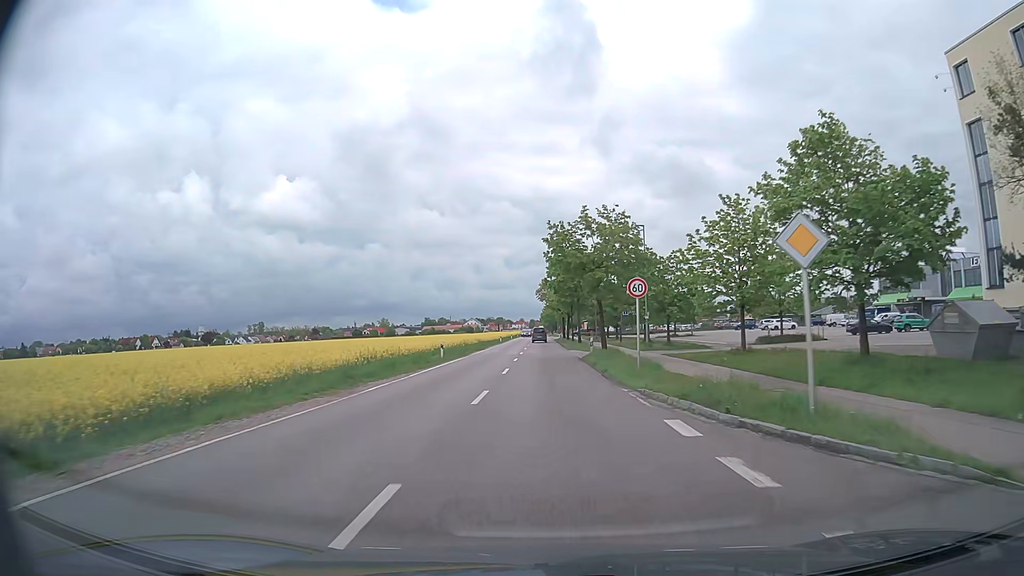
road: secondary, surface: asphalt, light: Day
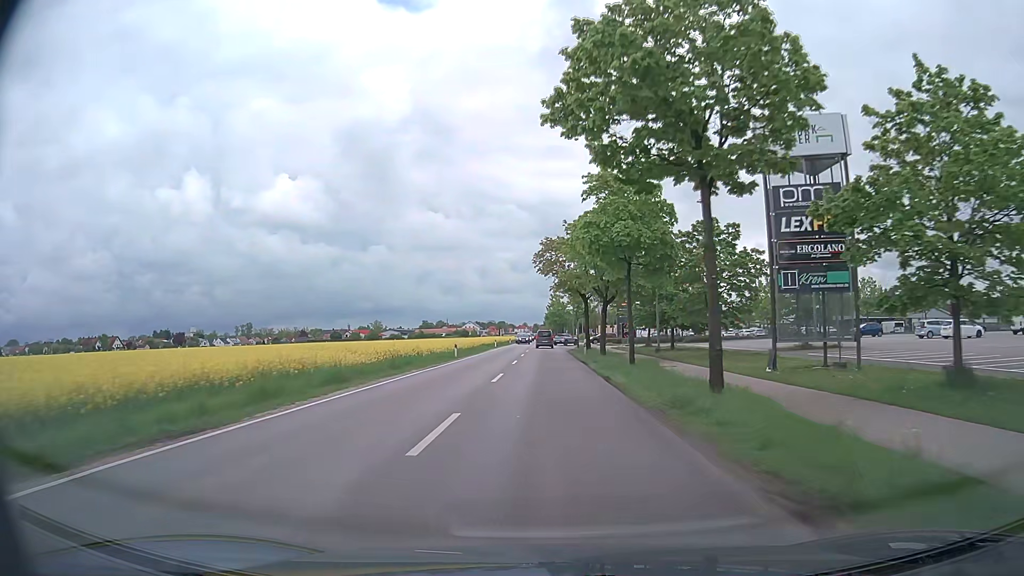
(-0.4, +46.7) m; -1°
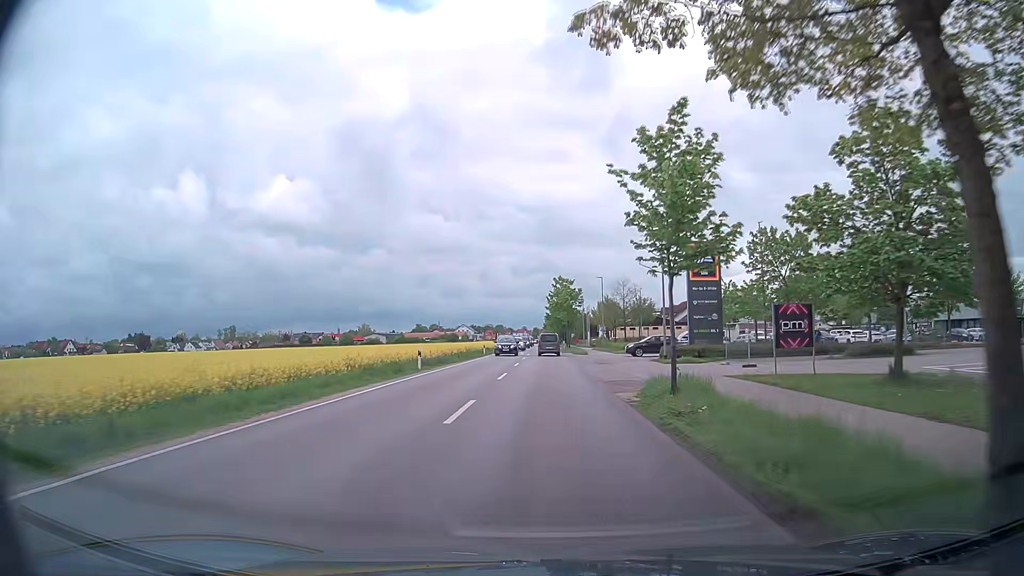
(-0.1, +44.9) m; 0°
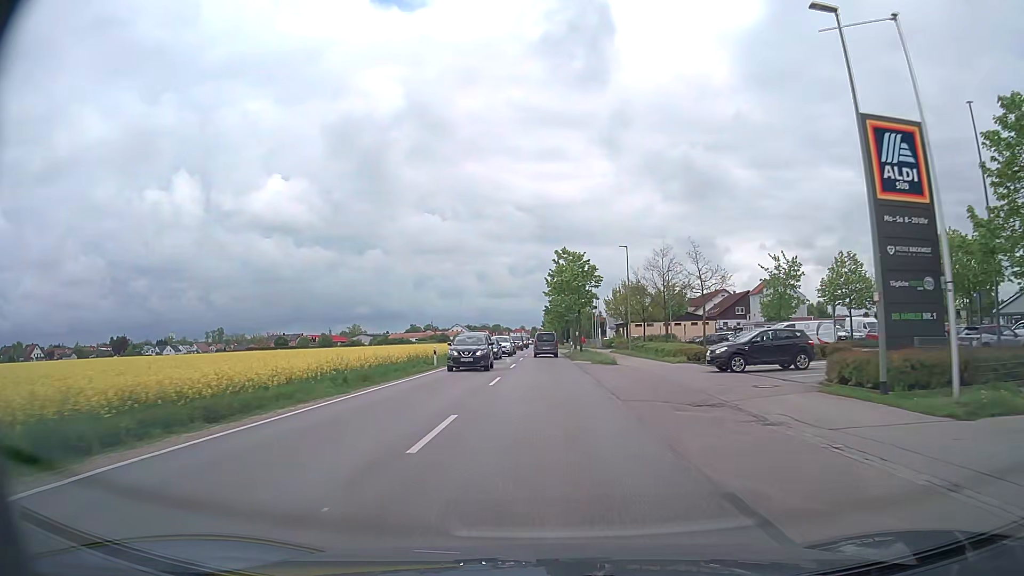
(-0.2, +26.9) m; 0°
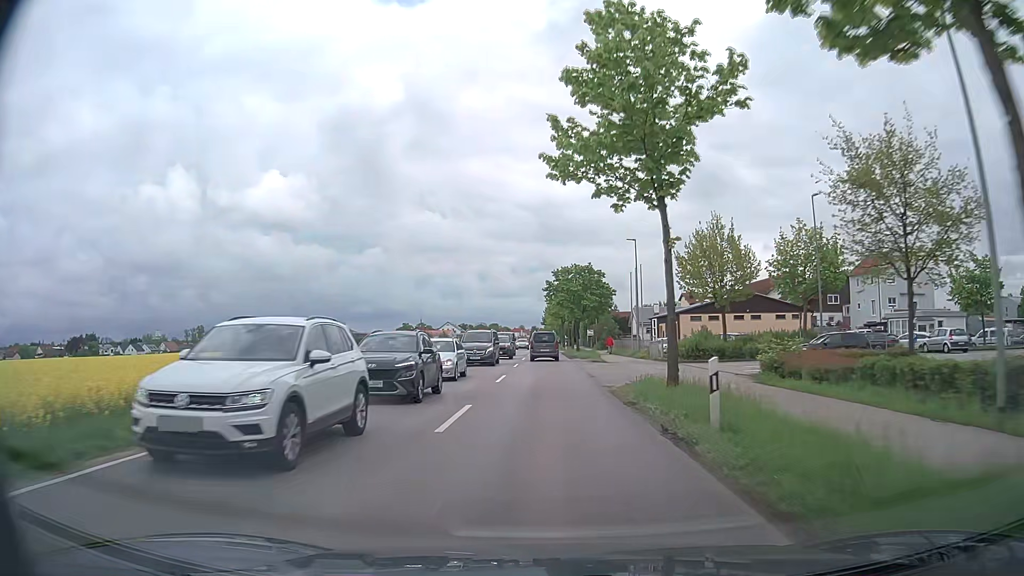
(-0.2, +46.4) m; 0°
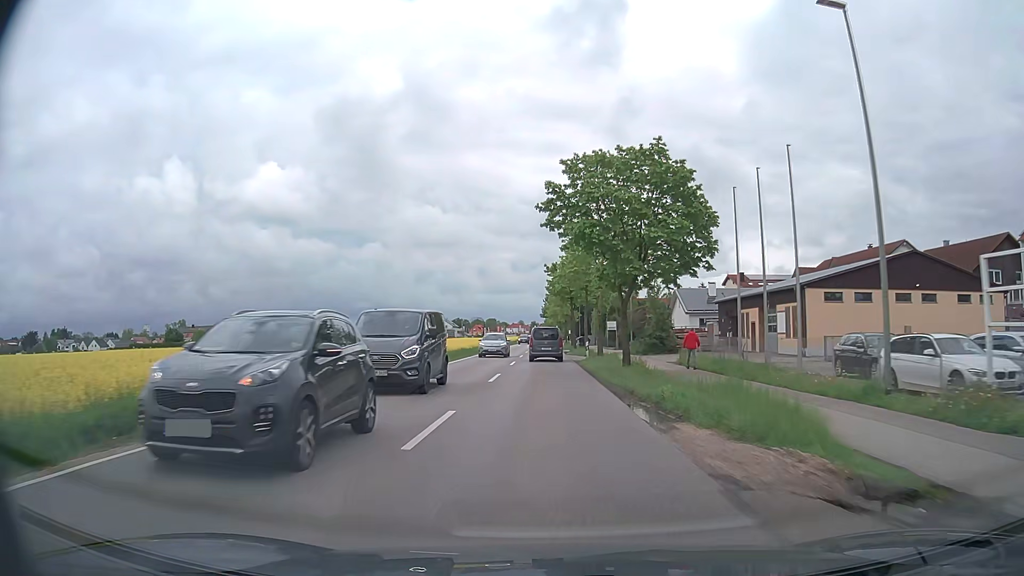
(+0.1, +37.9) m; 0°
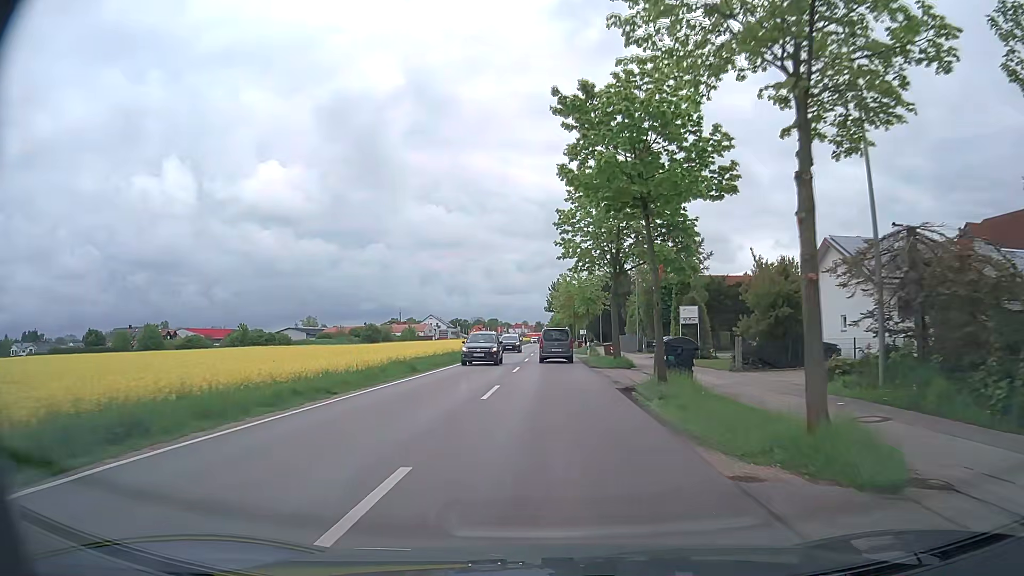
(-0.1, +40.9) m; -1°
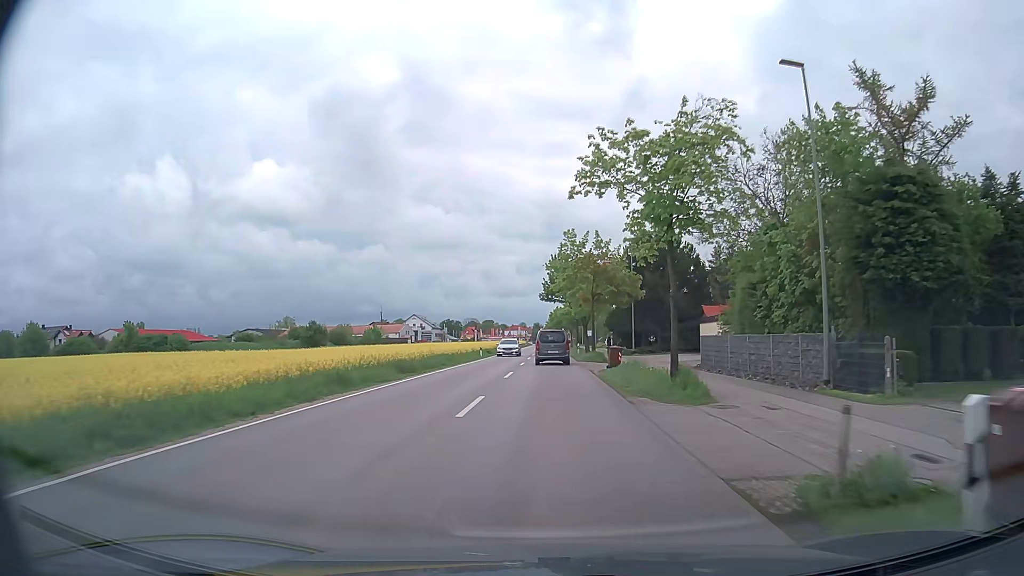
(+0.6, +39.3) m; 0°
(0, +10) (0, +20) (0, +30) (0, +40) (0, +50) (0, +60) (0, +70) (0, +80) (0, +90) (+1, +100) m
